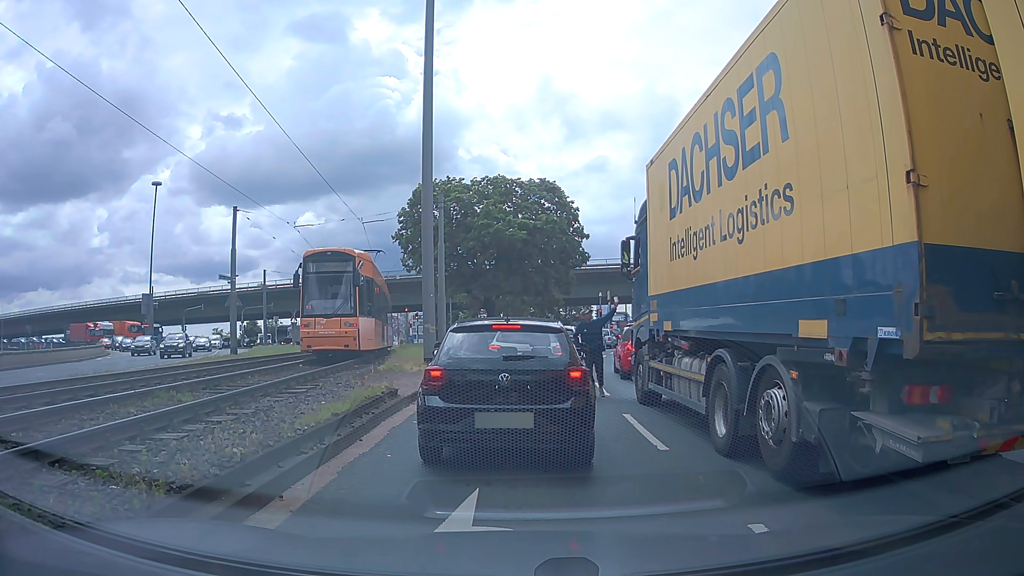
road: primary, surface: asphalt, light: Day
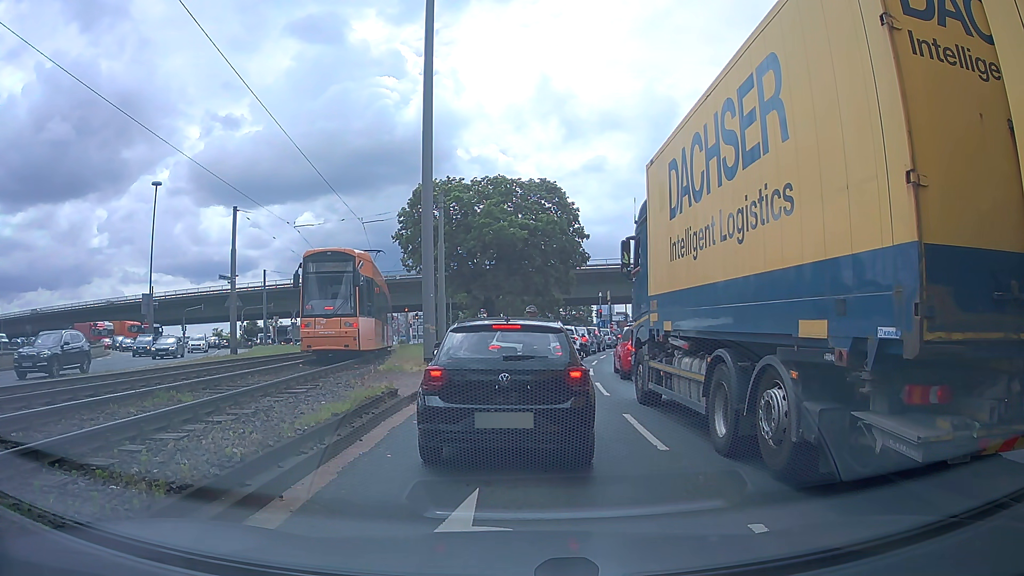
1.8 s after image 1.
(0.0, 0.0) m; 0°
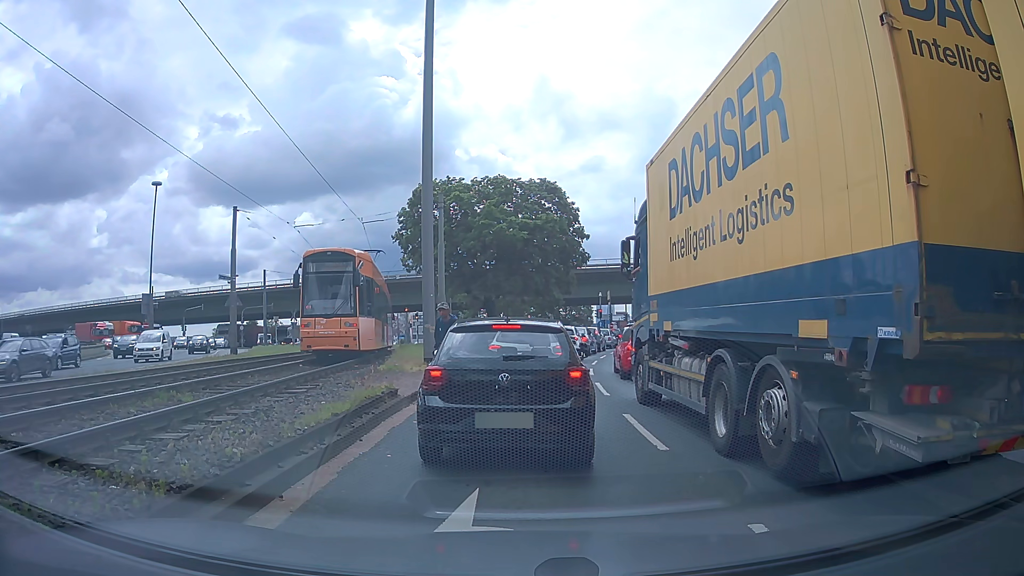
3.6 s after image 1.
(0.0, 0.0) m; 0°
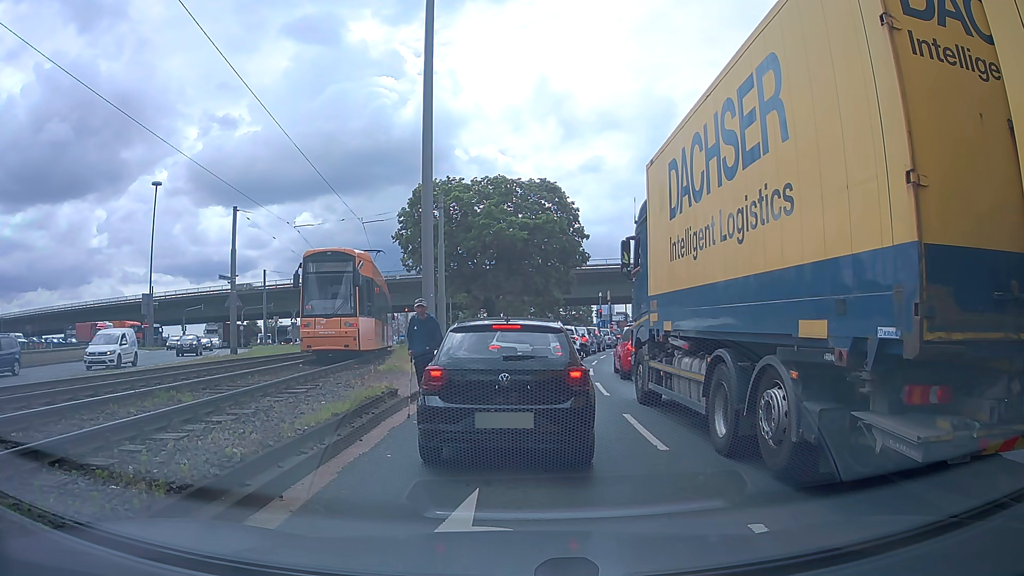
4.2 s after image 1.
(0.0, 0.0) m; 0°
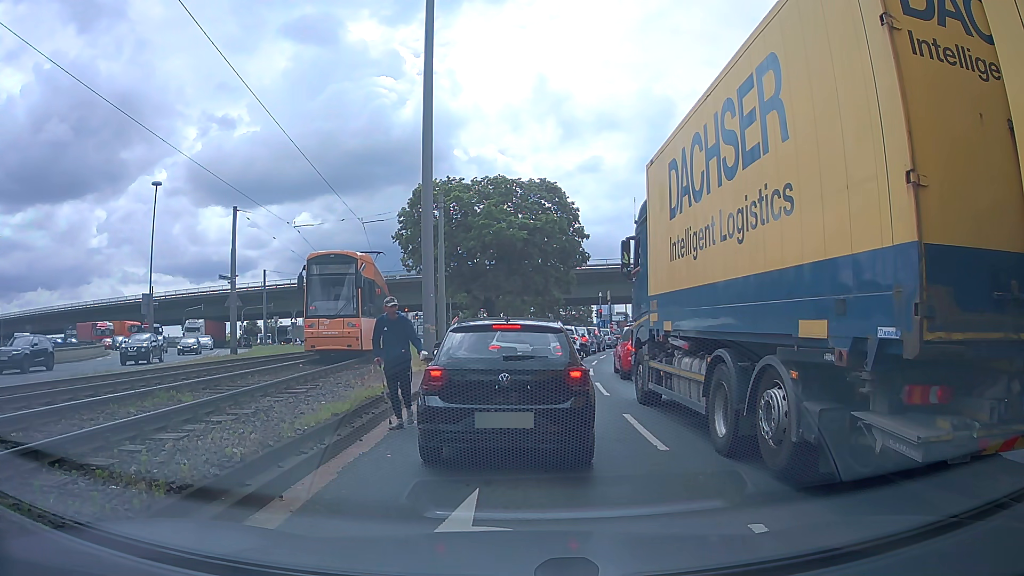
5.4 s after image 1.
(0.0, 0.0) m; 0°
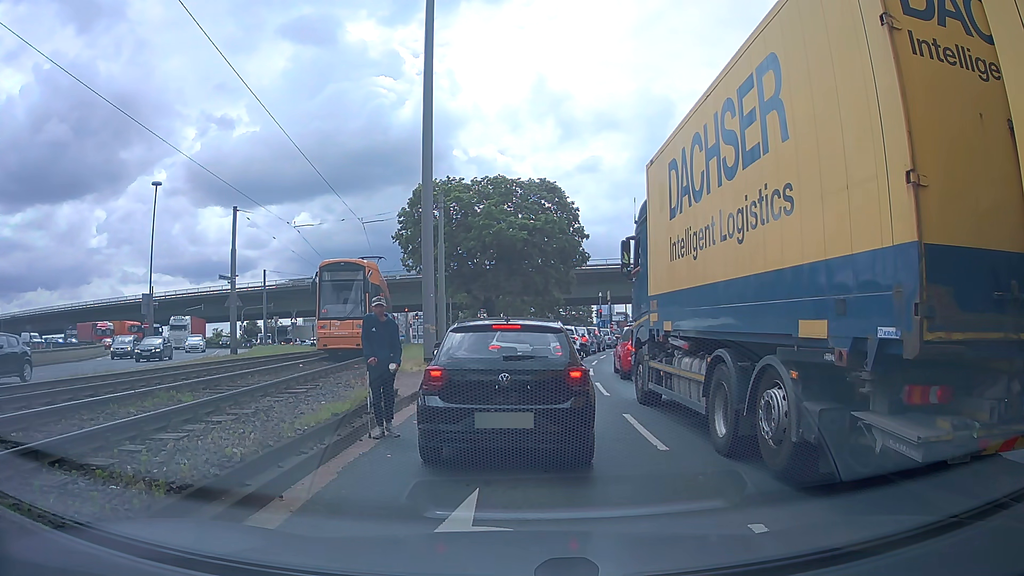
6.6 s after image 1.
(0.0, 0.0) m; 0°
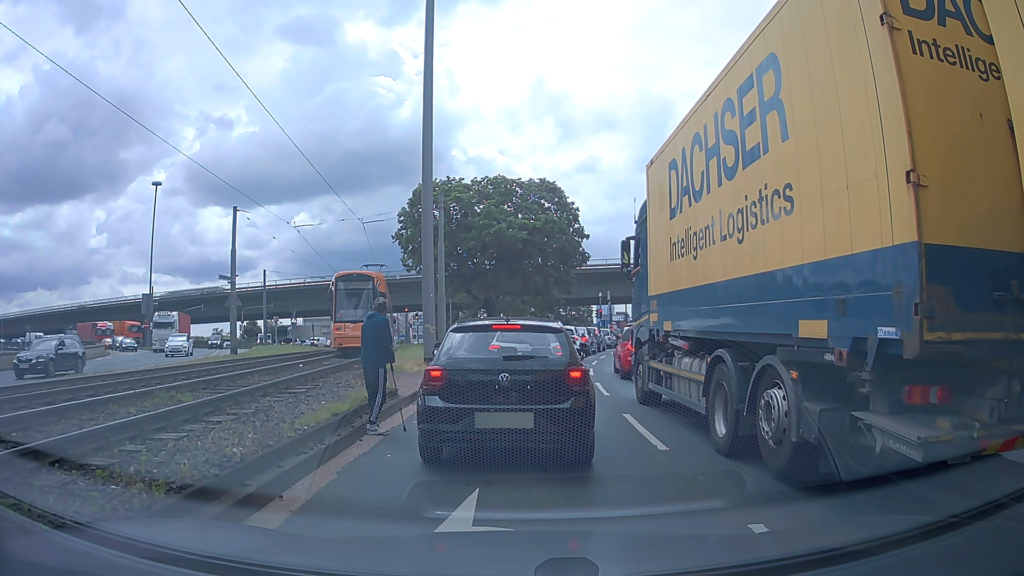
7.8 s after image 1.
(0.0, 0.0) m; 0°
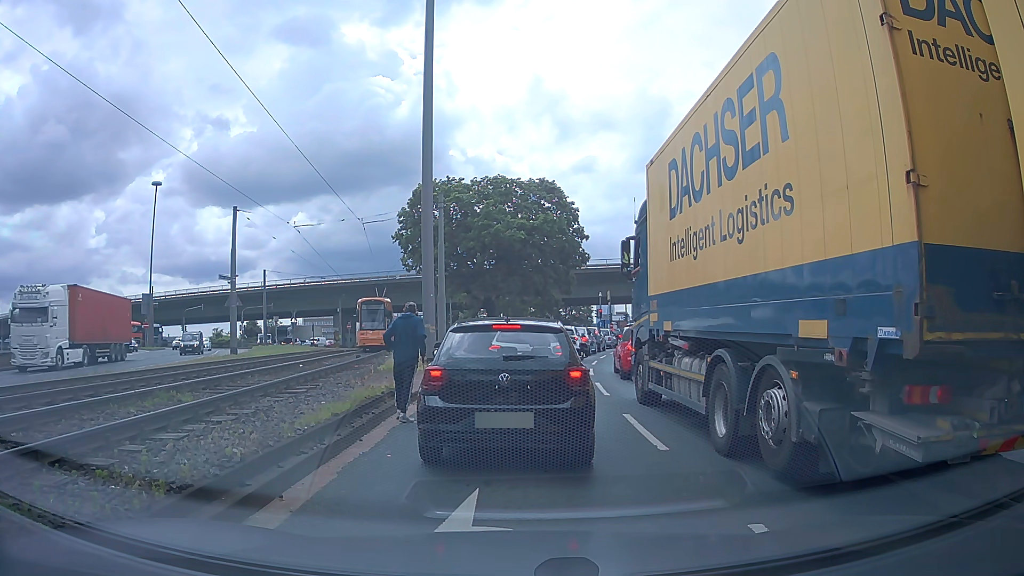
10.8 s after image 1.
(0.0, 0.0) m; 0°
